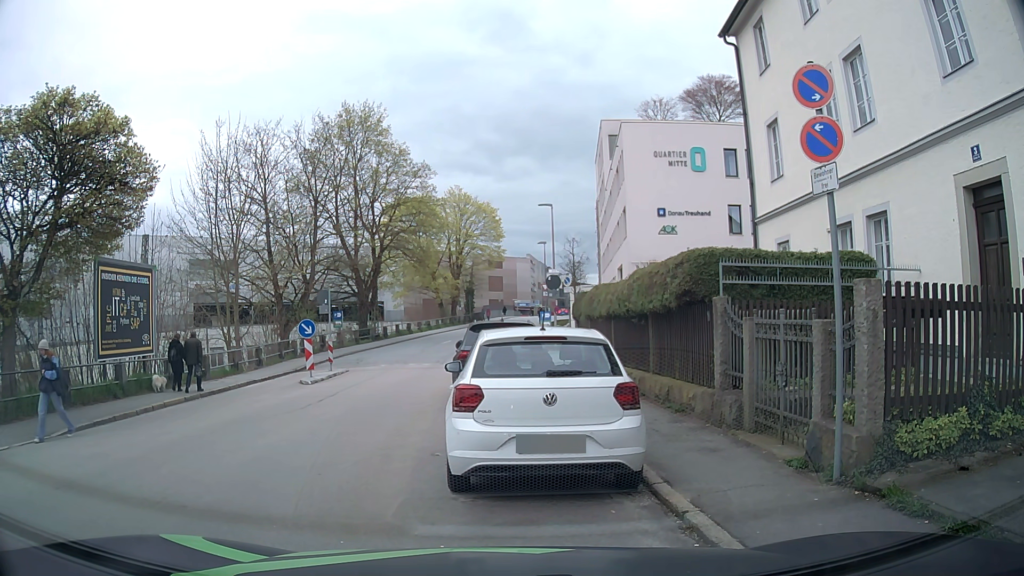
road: residential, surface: asphalt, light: Day
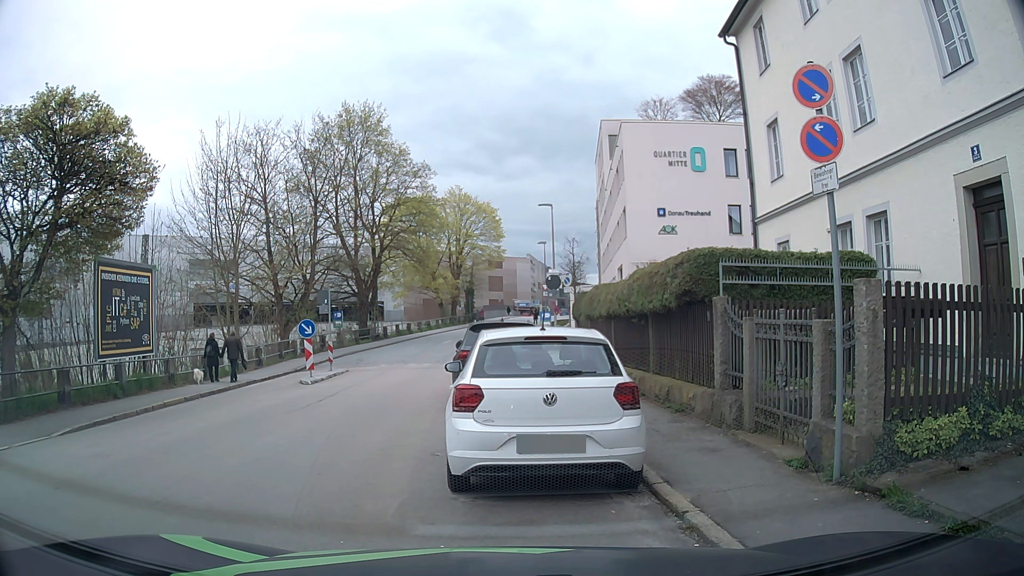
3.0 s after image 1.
(0.0, 0.0) m; 0°
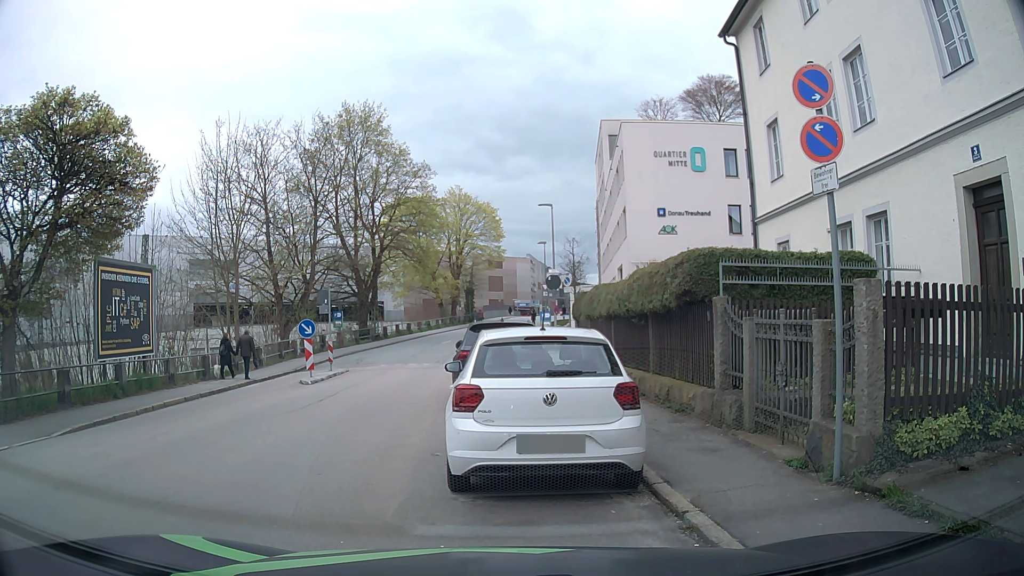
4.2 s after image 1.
(0.0, 0.0) m; 0°
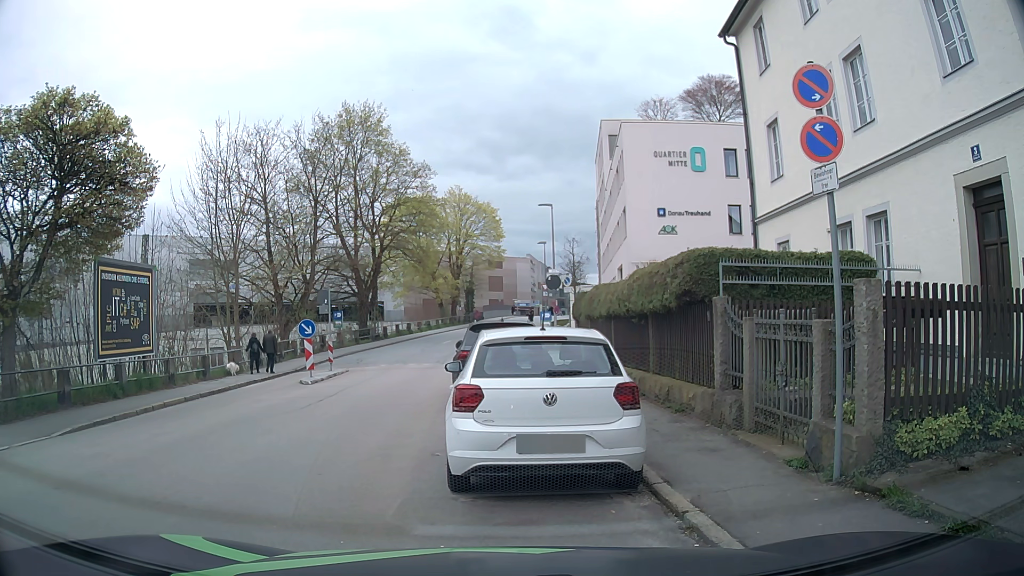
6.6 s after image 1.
(0.0, 0.0) m; 0°
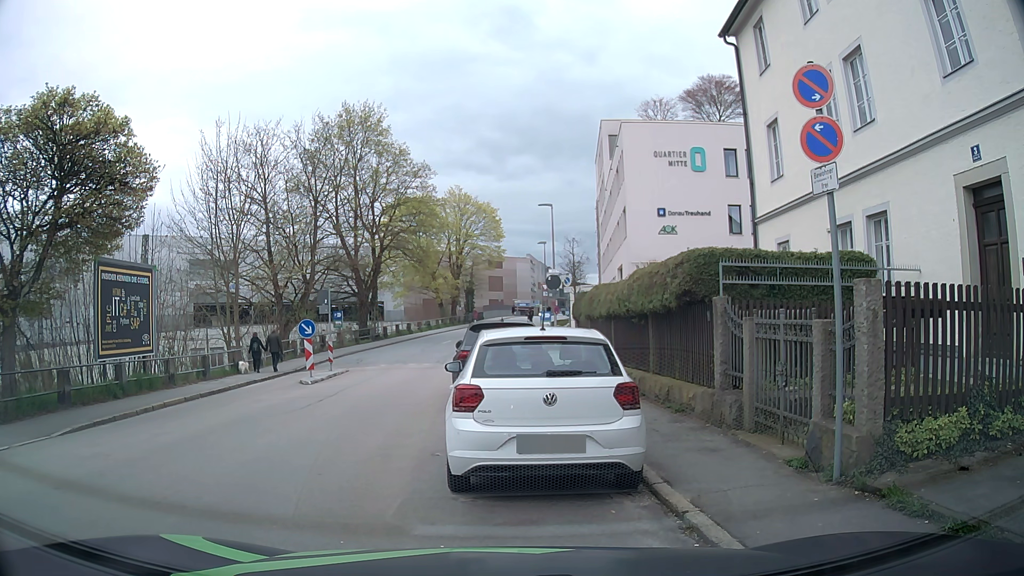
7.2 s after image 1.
(0.0, 0.0) m; 0°
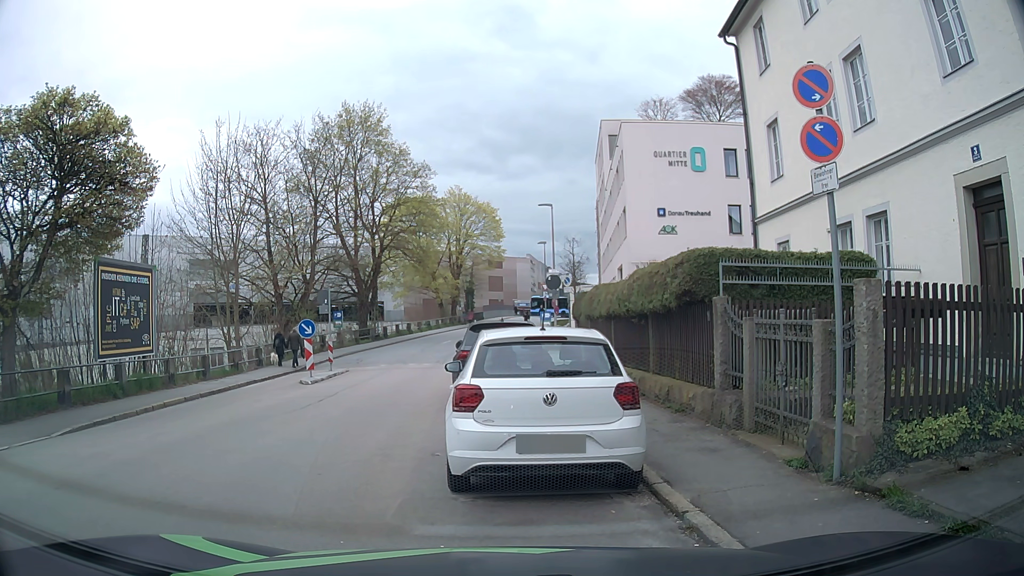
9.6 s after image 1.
(0.0, 0.0) m; 0°
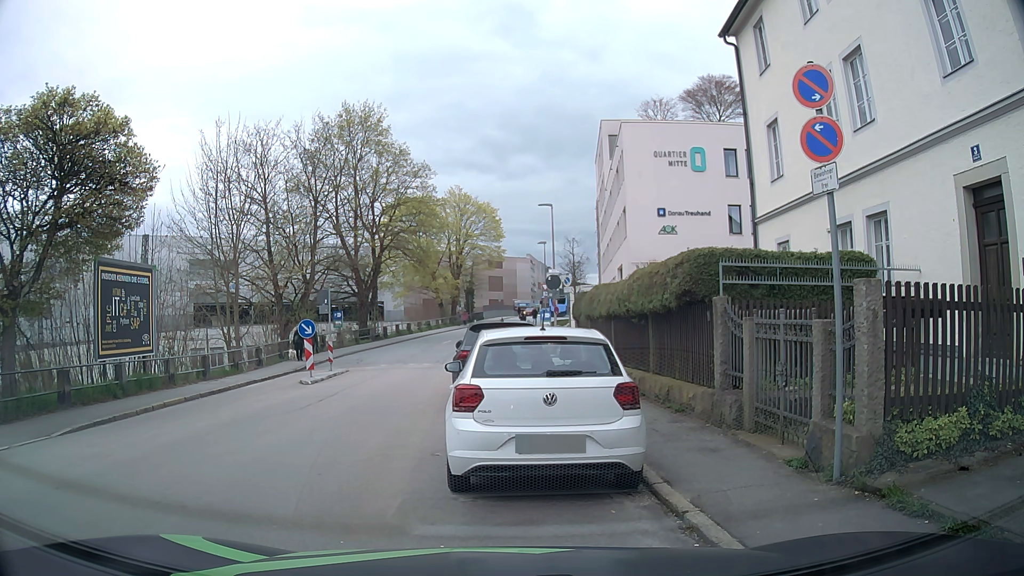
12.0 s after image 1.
(0.0, 0.0) m; 0°
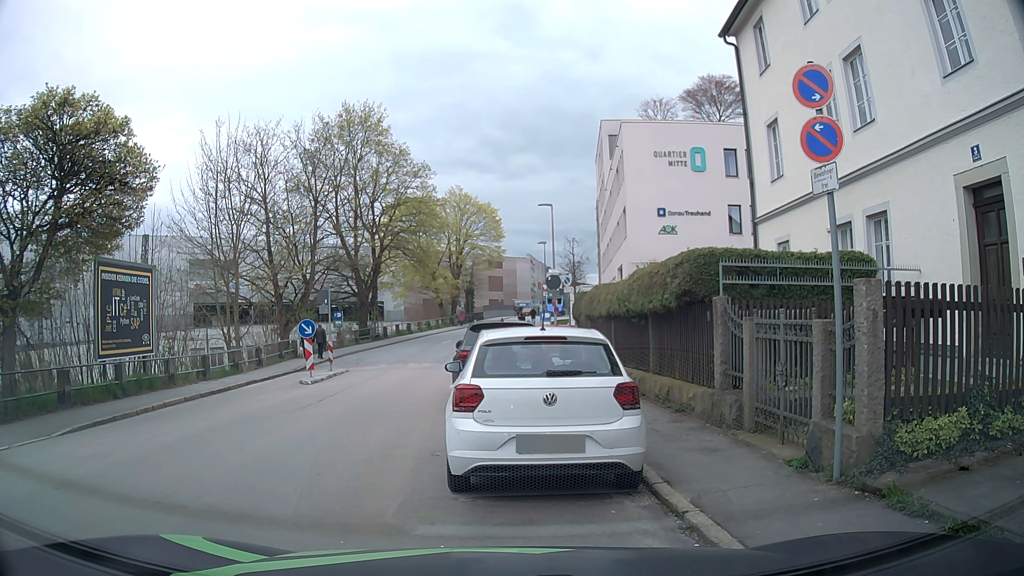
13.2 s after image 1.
(0.0, 0.0) m; 0°
